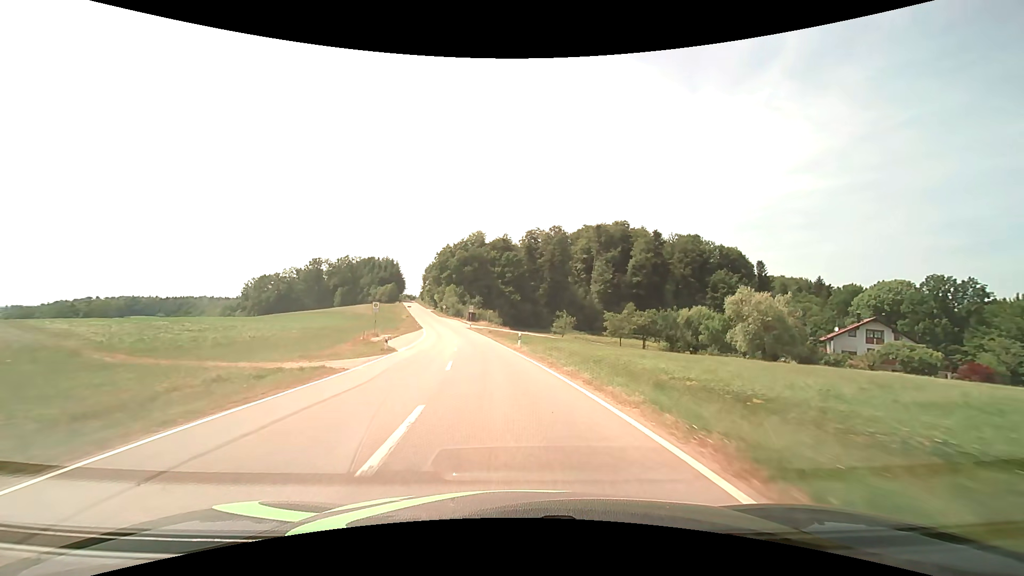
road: tertiary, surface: asphalt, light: Day
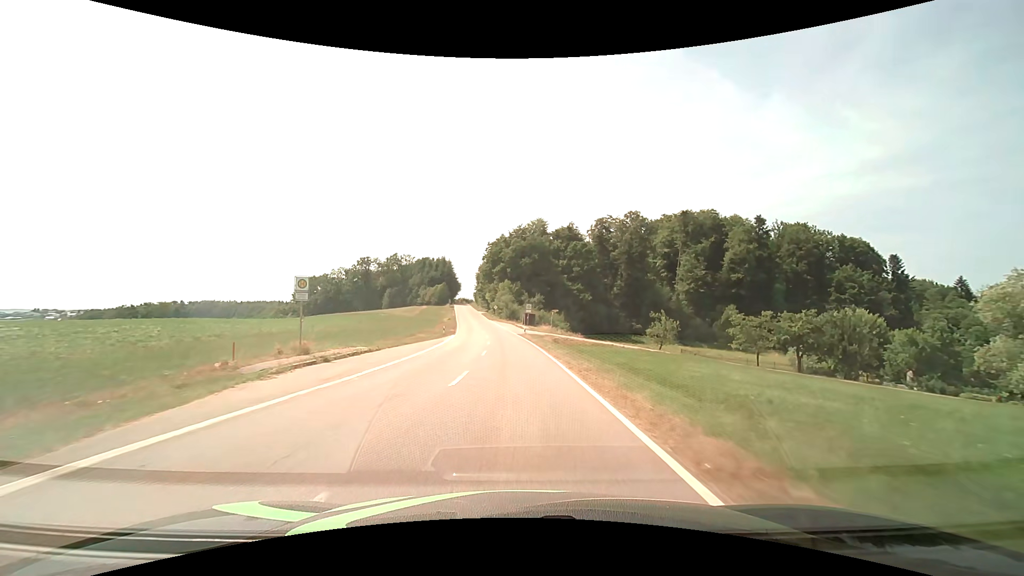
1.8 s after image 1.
(-1.7, +28.5) m; -7°
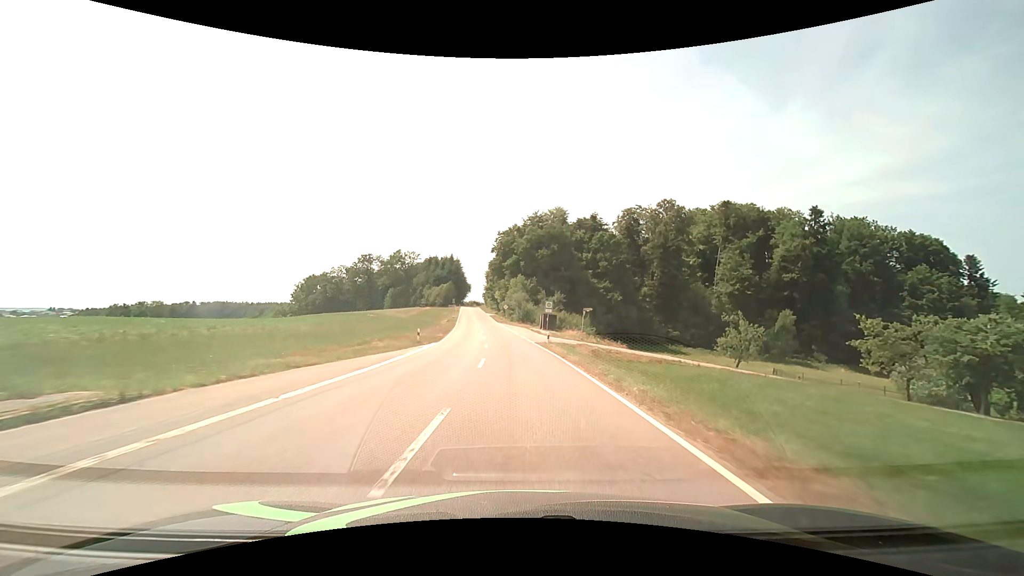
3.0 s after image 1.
(-0.5, +19.6) m; -2°
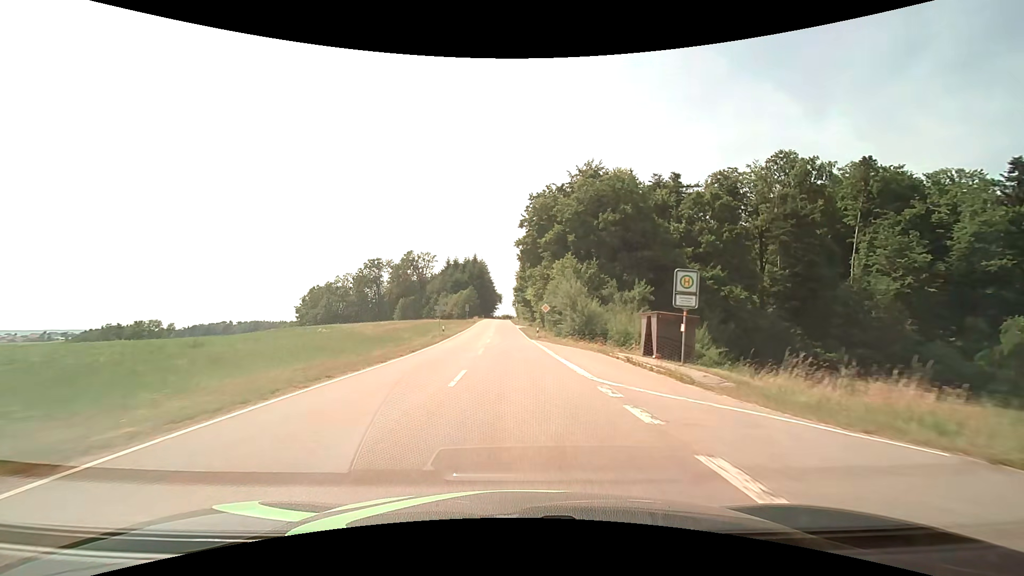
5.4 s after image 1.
(-1.0, +40.3) m; -4°
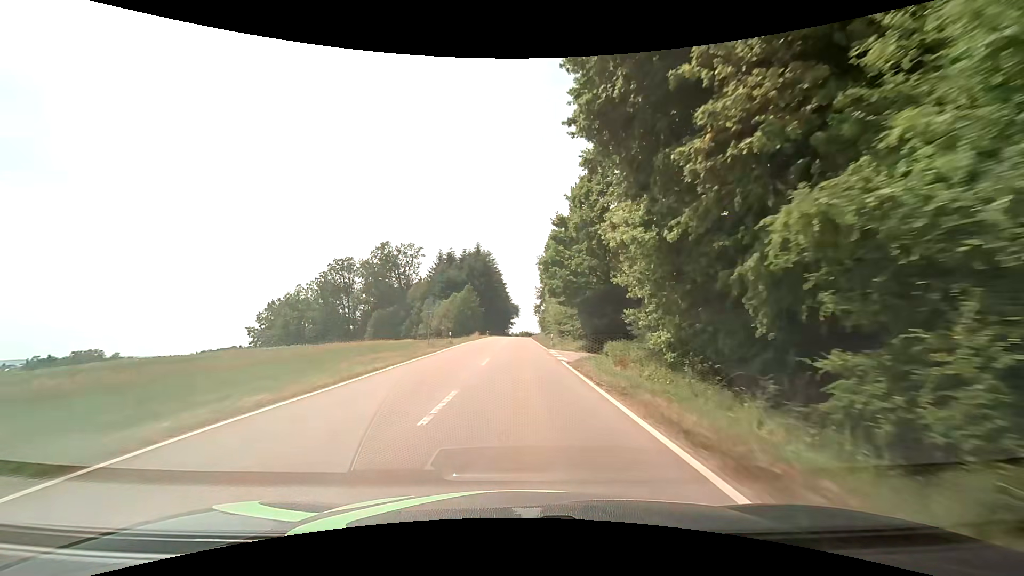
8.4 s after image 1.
(-1.0, +50.3) m; -2°
(0, +10) (0, +20) (0, +30) (0, +40) (0, +50) (0, +60) (+1, +70) (+1, +80) (+1, +90) (+1, +100) m
